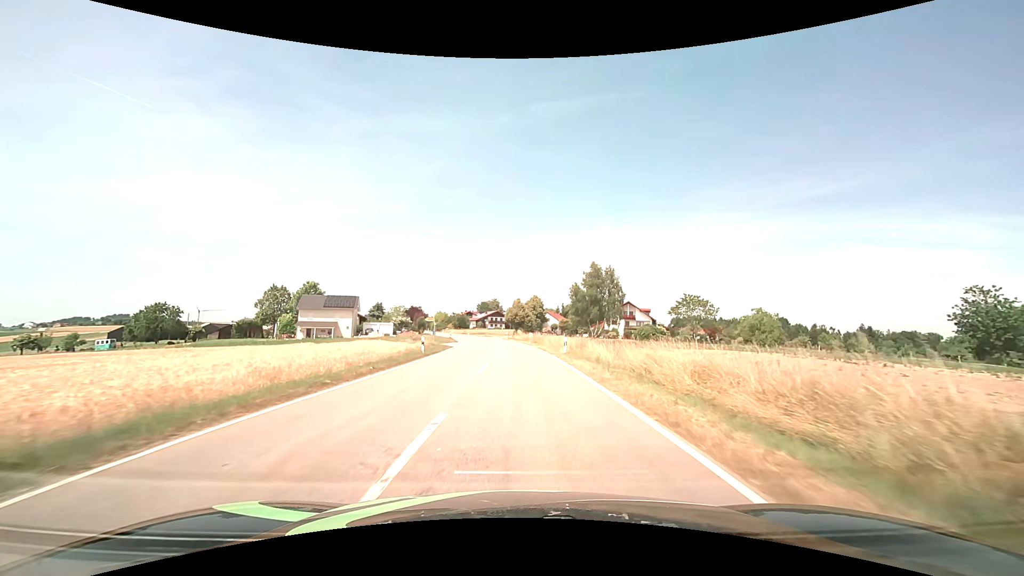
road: tertiary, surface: asphalt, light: Day
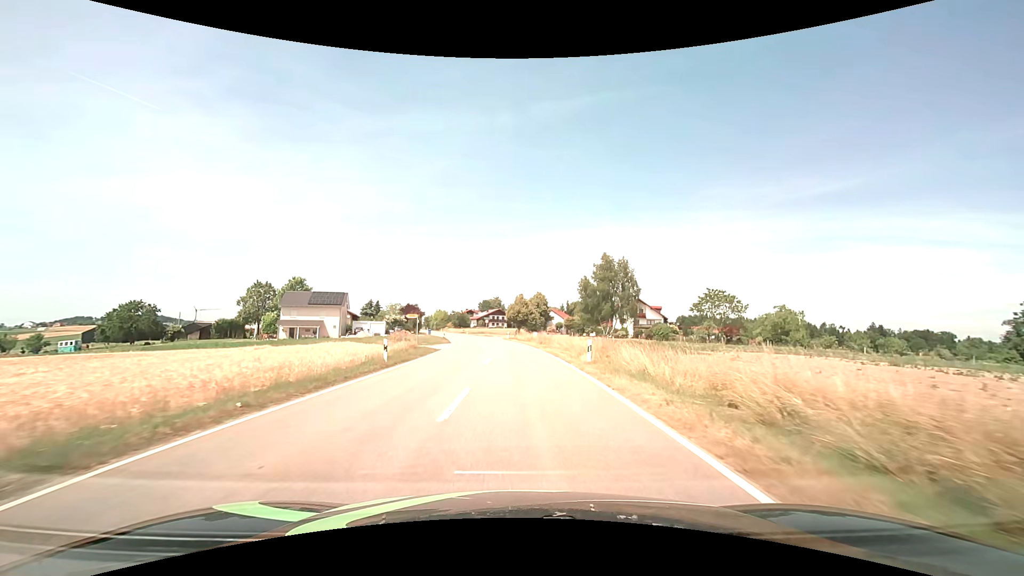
(0.0, +8.3) m; 0°
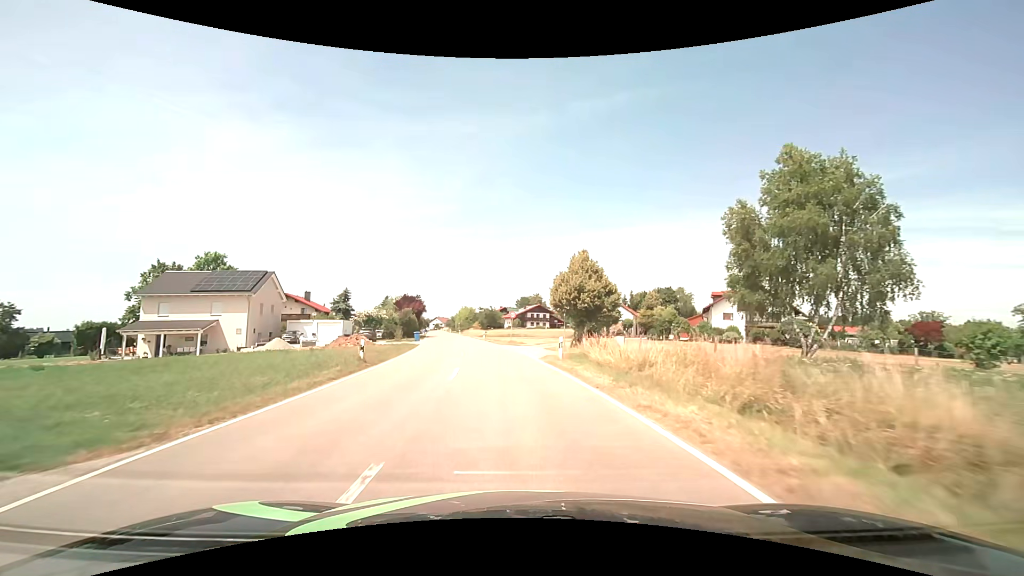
(-1.0, +41.8) m; -5°
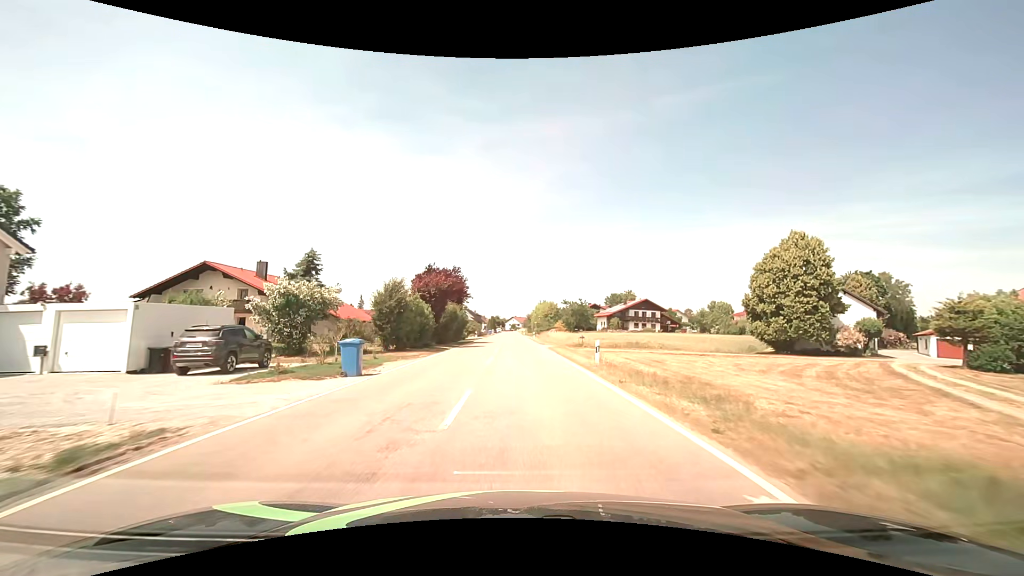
(-3.8, +41.7) m; -9°
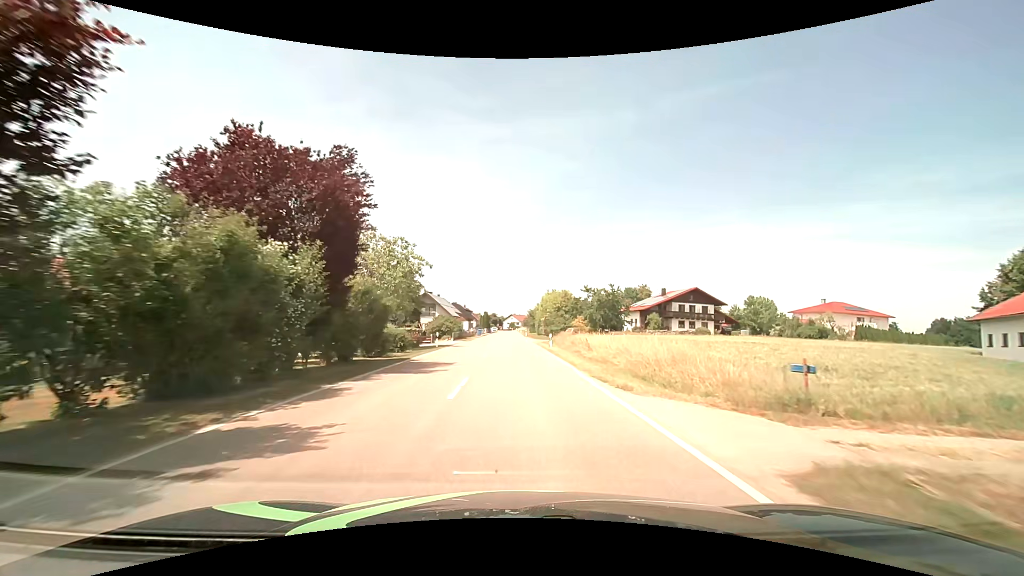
(-0.1, +32.7) m; 0°
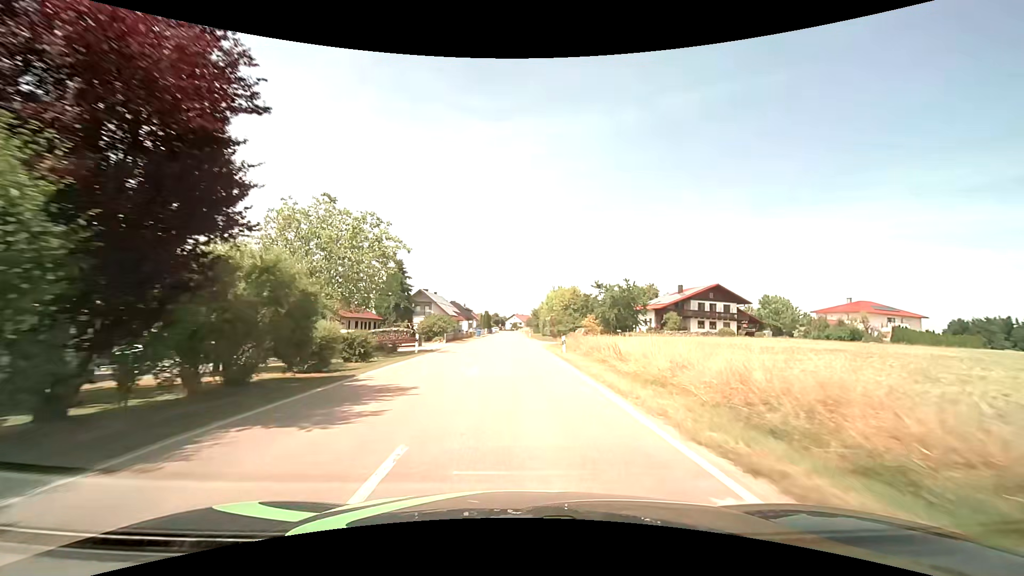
(0.0, +7.7) m; 0°
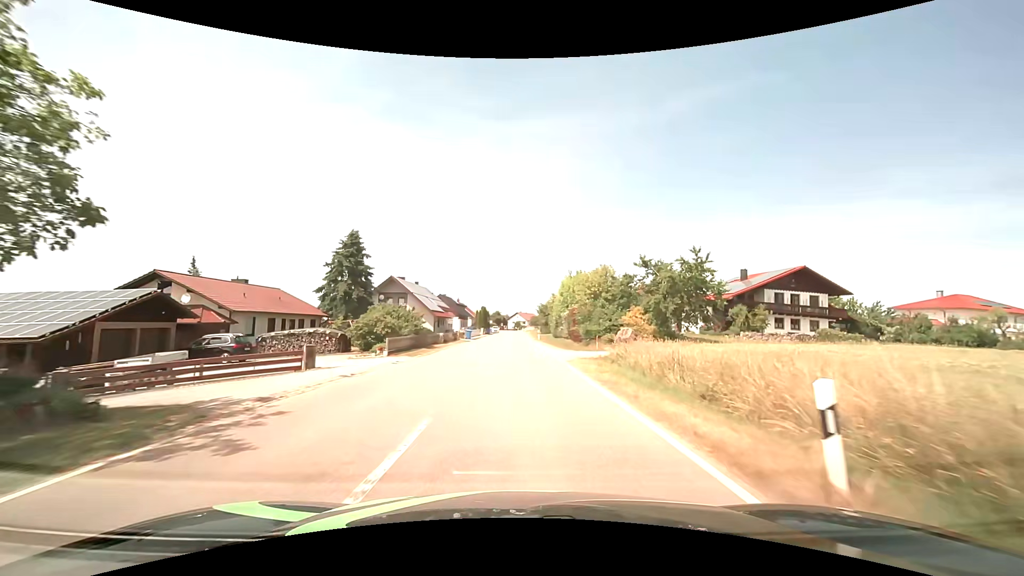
(-0.1, +22.0) m; 0°
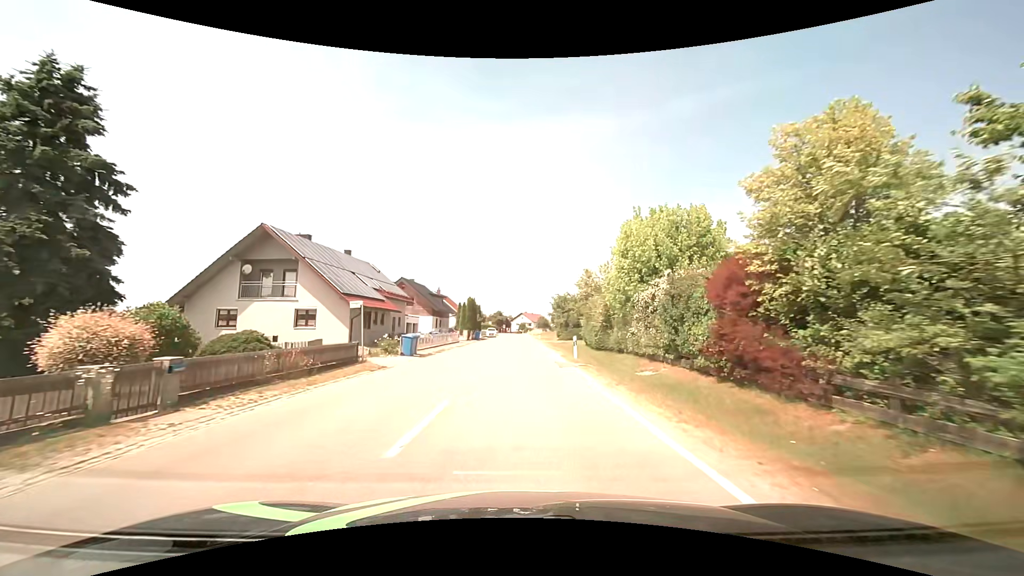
(0.0, +34.1) m; -1°
(0, +10) (0, +20) (0, +30) (0, +40) (0, +50) (0, +60) (+1, +70) (+1, +80) (+1, +90) (+1, +100) m
